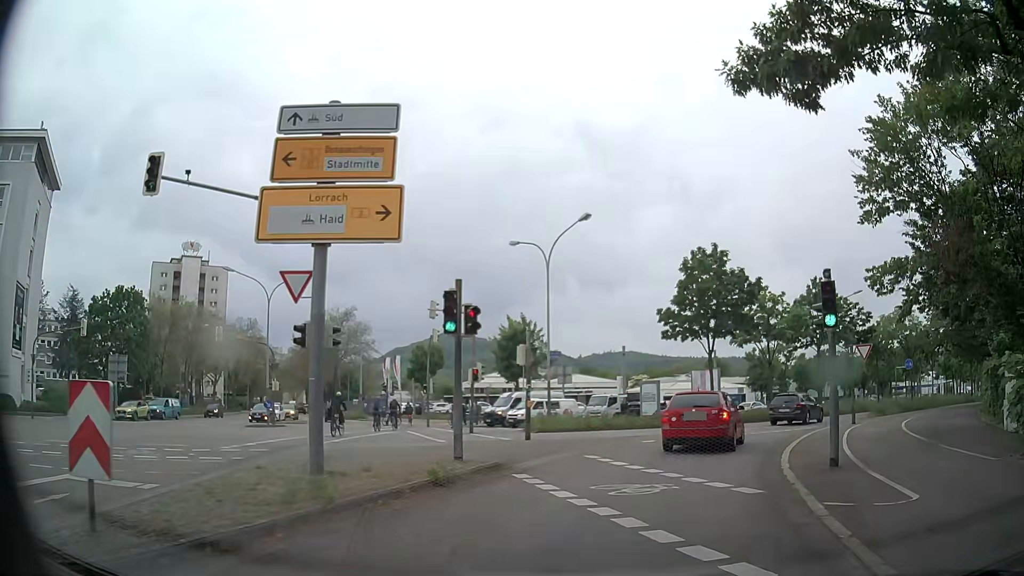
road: secondary_link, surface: asphalt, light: Day
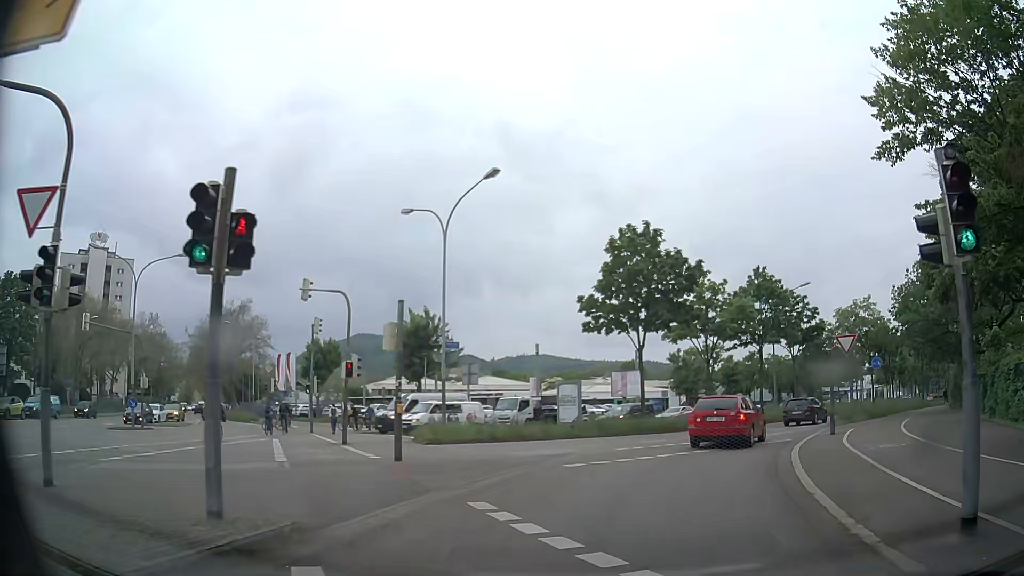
(+0.4, +6.6) m; +8°
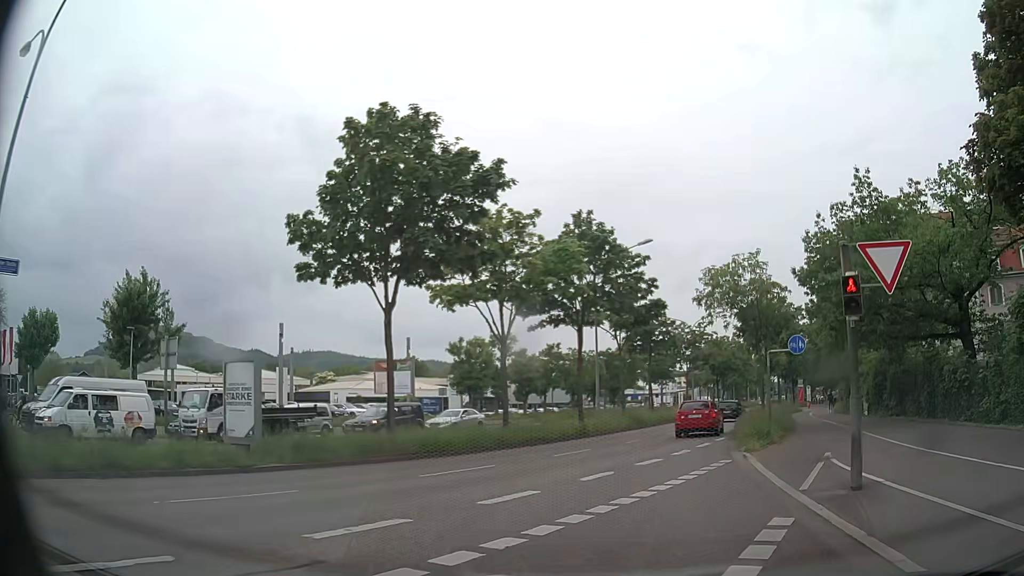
(+2.4, +15.0) m; +18°
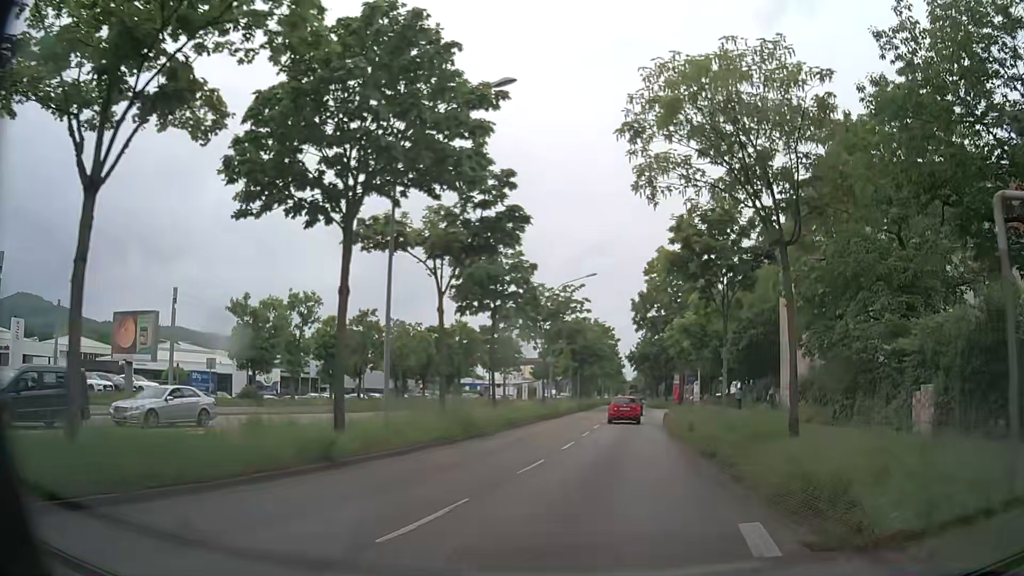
(+2.0, +17.9) m; +12°
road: primary
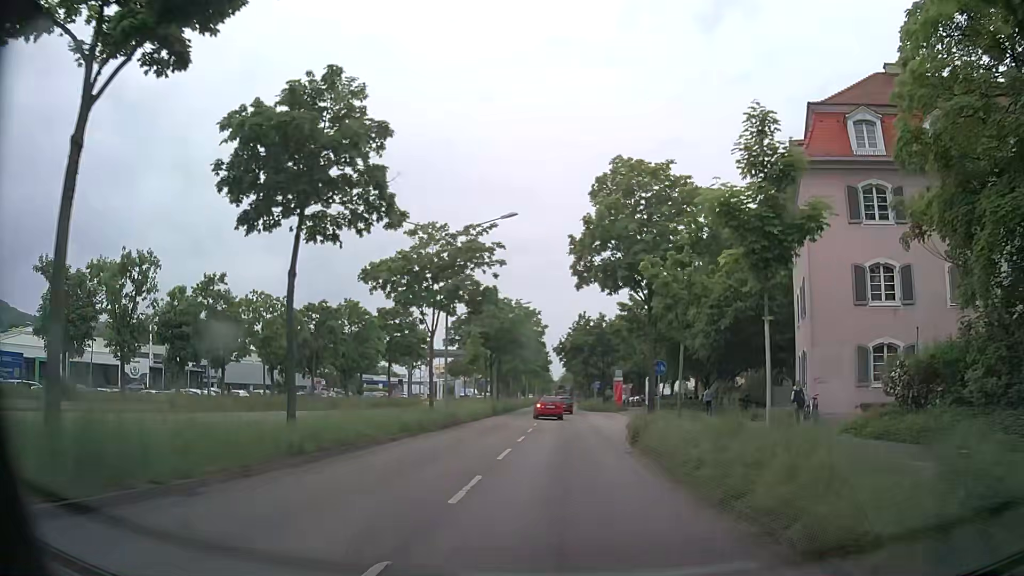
(+1.5, +15.6) m; +7°
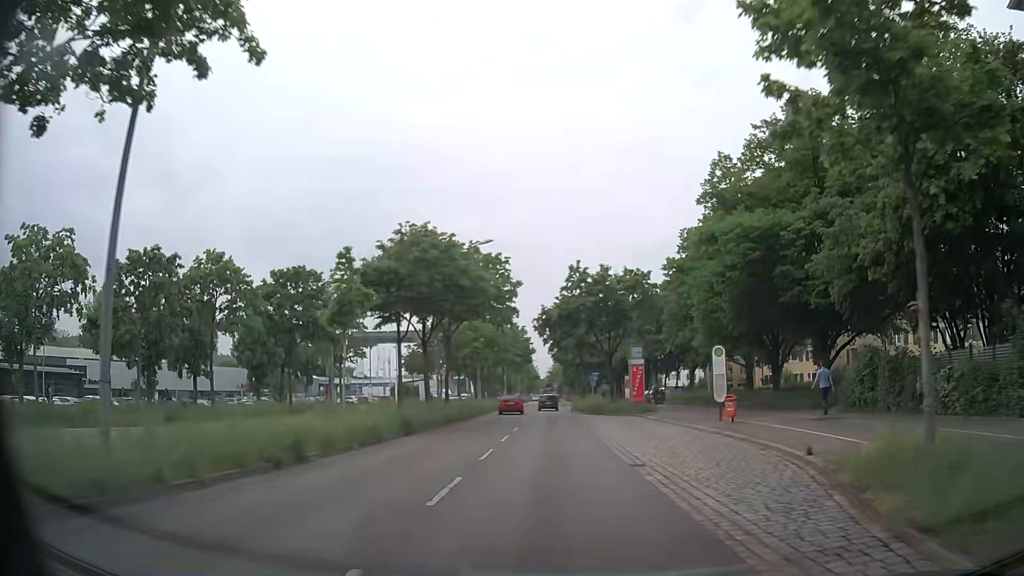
(+0.5, +24.6) m; +1°
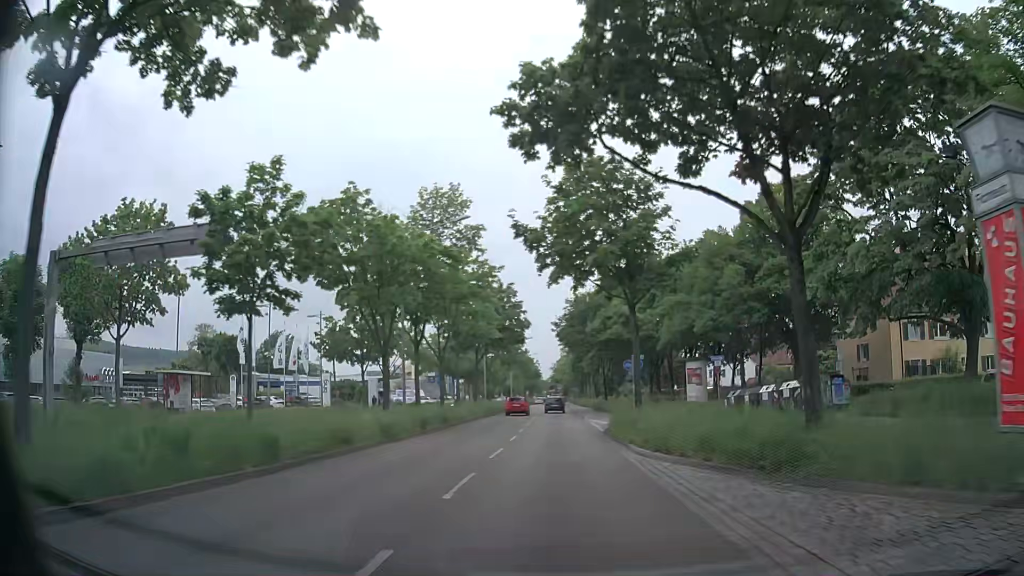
(-0.1, +35.5) m; 0°
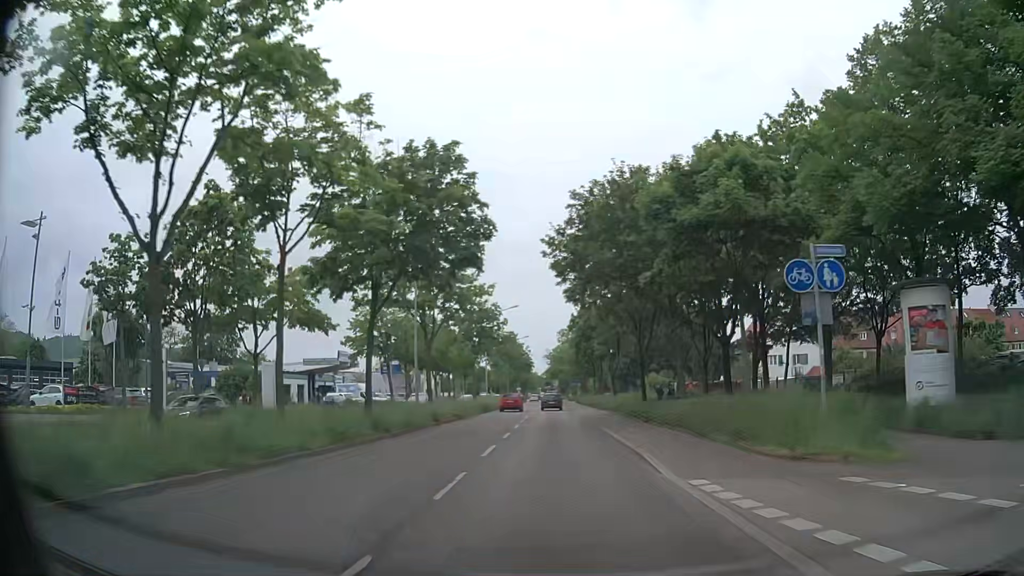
(+0.1, +30.4) m; 0°
(0, +10) (0, +20) (0, +30) (0, +40) (0, +50) (0, +60) (0, +70) (0, +80) (0, +90) (0, +100) m
